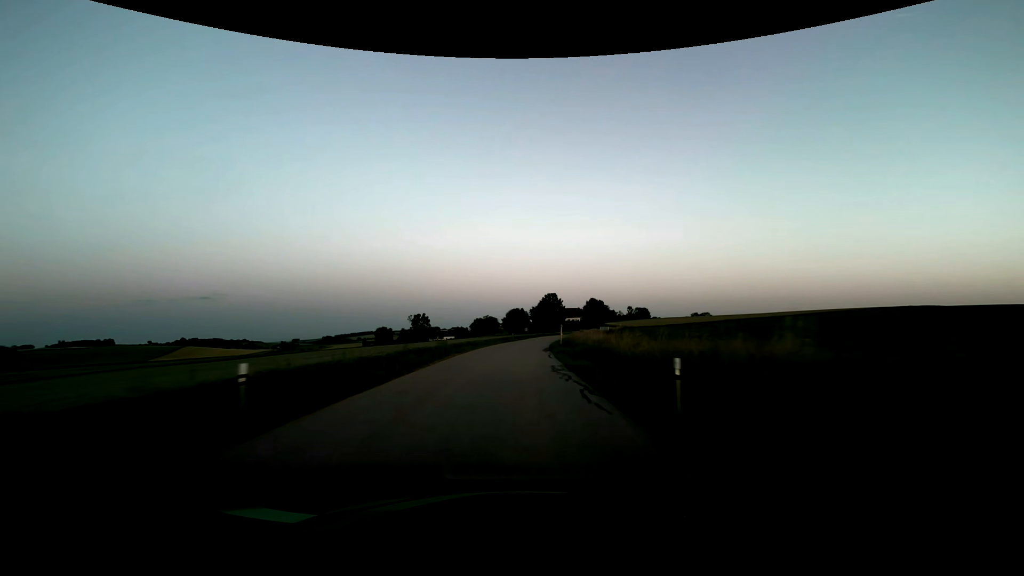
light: Dusk
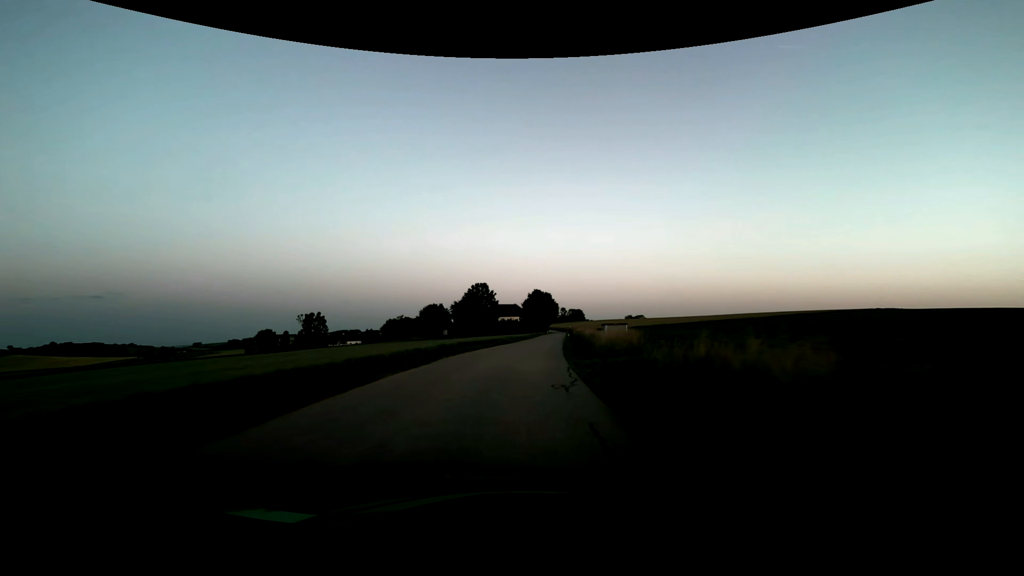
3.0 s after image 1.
(+3.4, +65.7) m; +8°
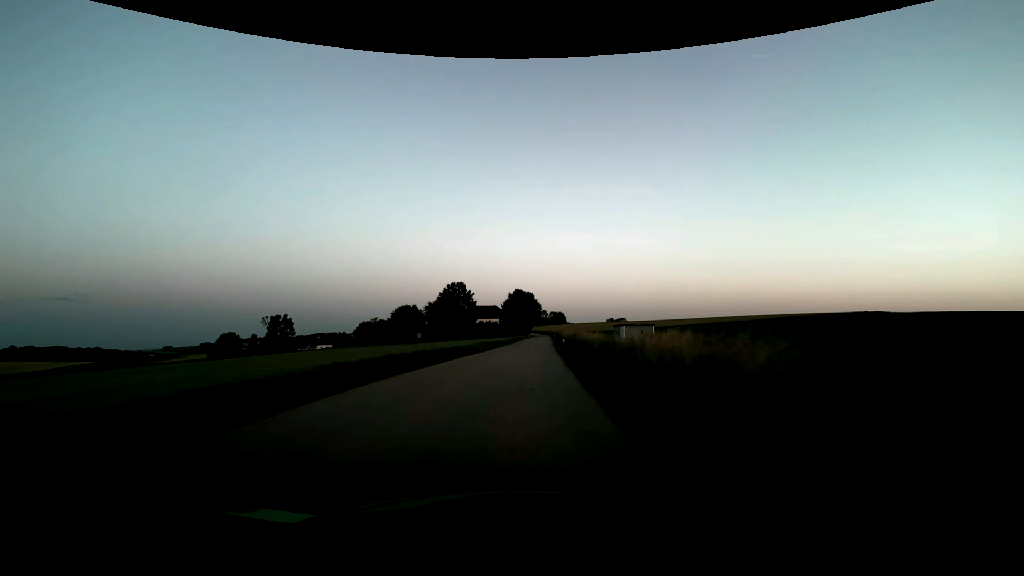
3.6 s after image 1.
(+0.4, +14.2) m; +3°
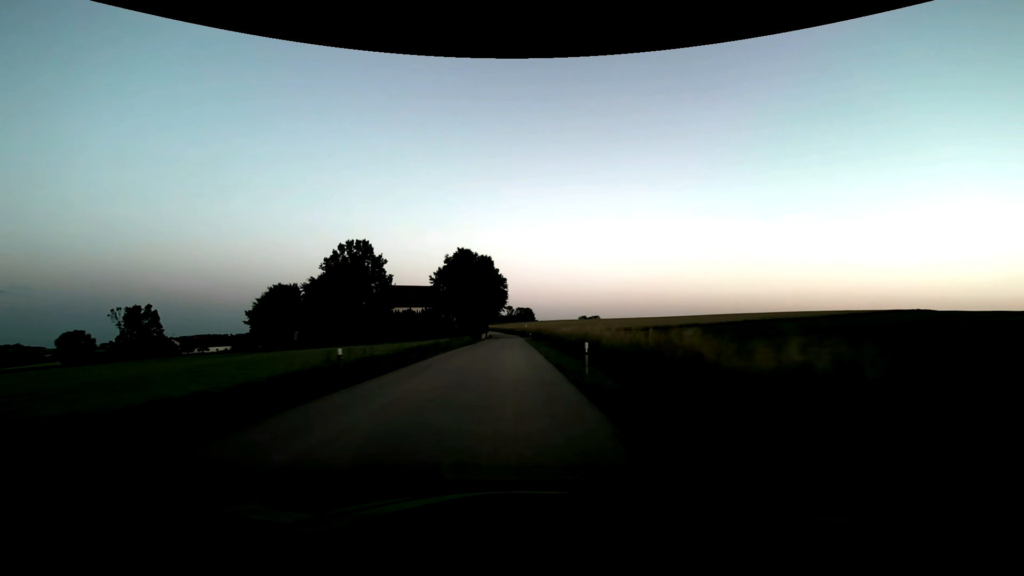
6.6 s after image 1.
(+3.7, +72.9) m; +4°
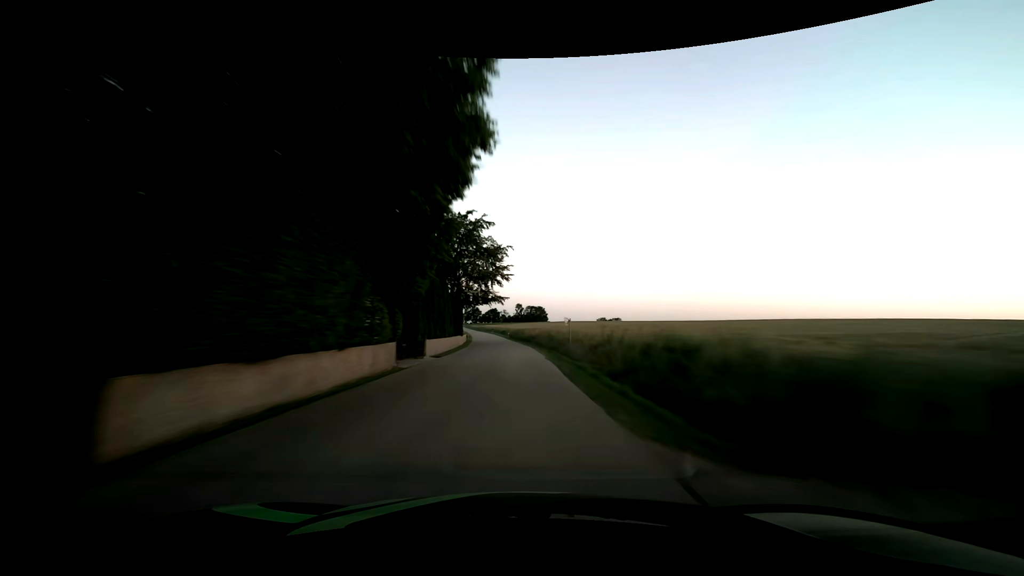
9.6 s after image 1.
(-0.8, +73.5) m; -1°
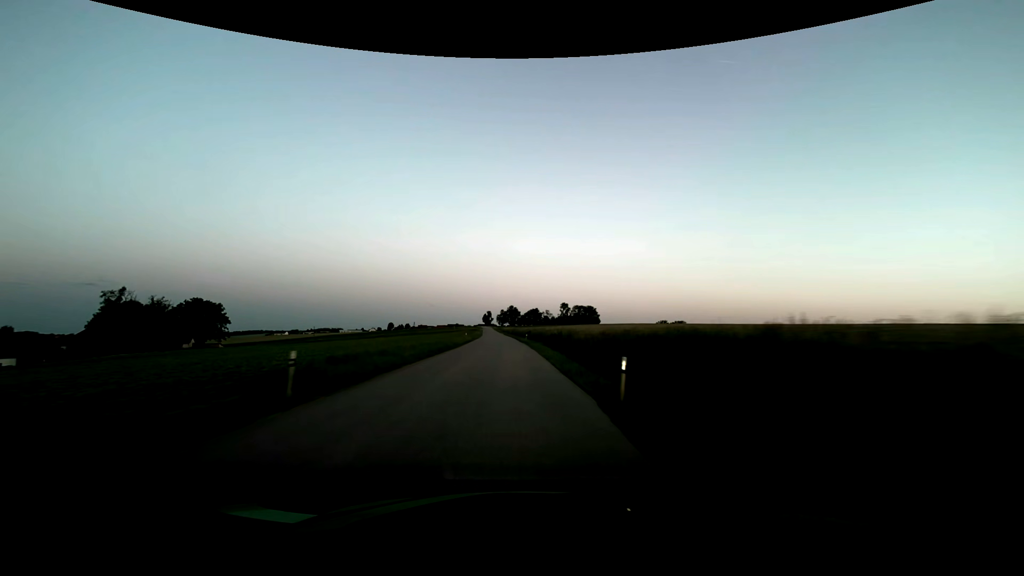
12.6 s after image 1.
(-2.5, +72.6) m; -5°
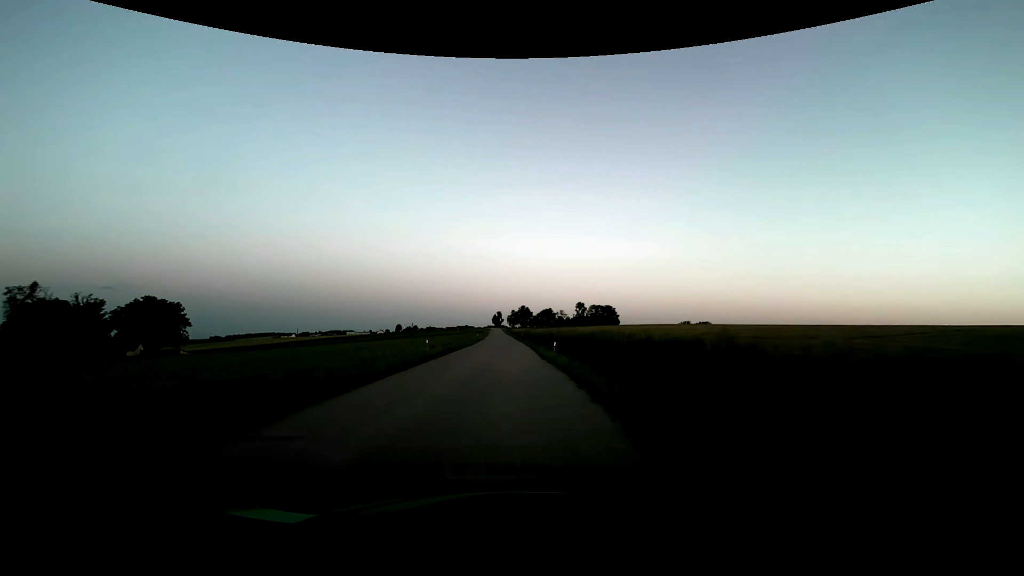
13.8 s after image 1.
(-0.3, +28.7) m; -1°
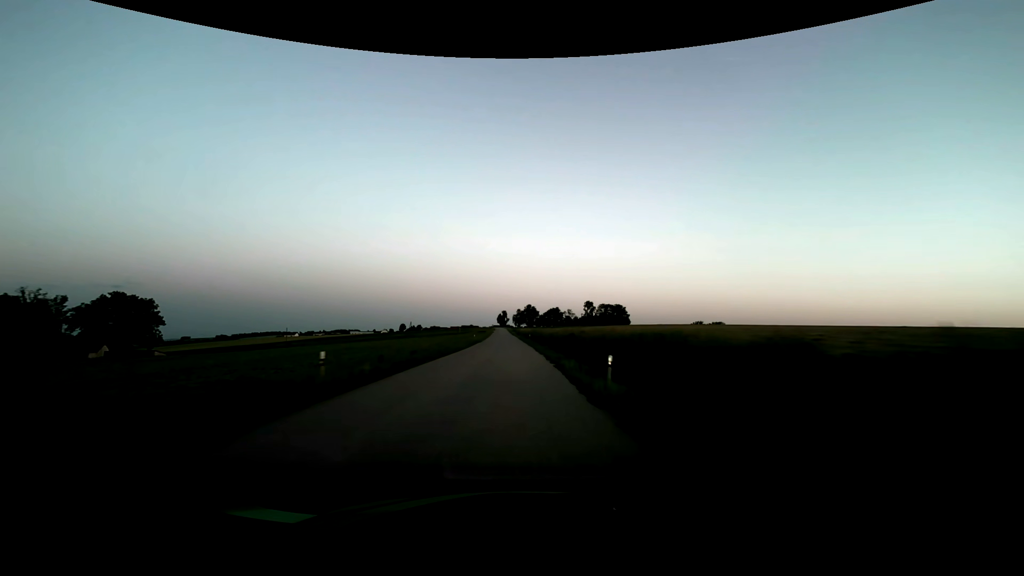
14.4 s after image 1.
(-0.1, +14.3) m; -1°
(0, +10) (0, +20) (0, +30) (-1, +40) (-1, +50) (-1, +60) (-1, +70) (-1, +80) (-2, +90) (-2, +100) m
